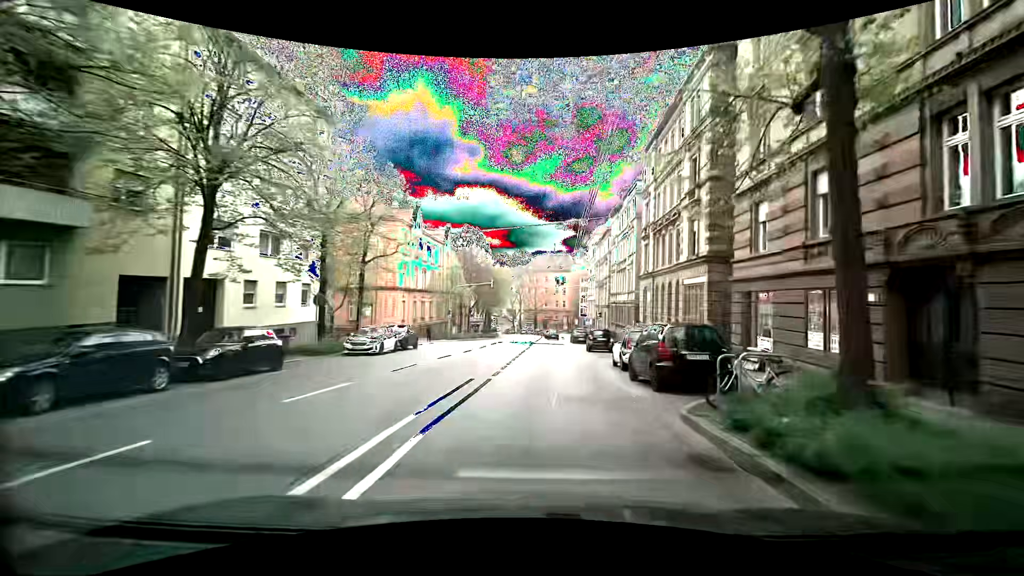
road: secondary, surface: asphalt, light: Day
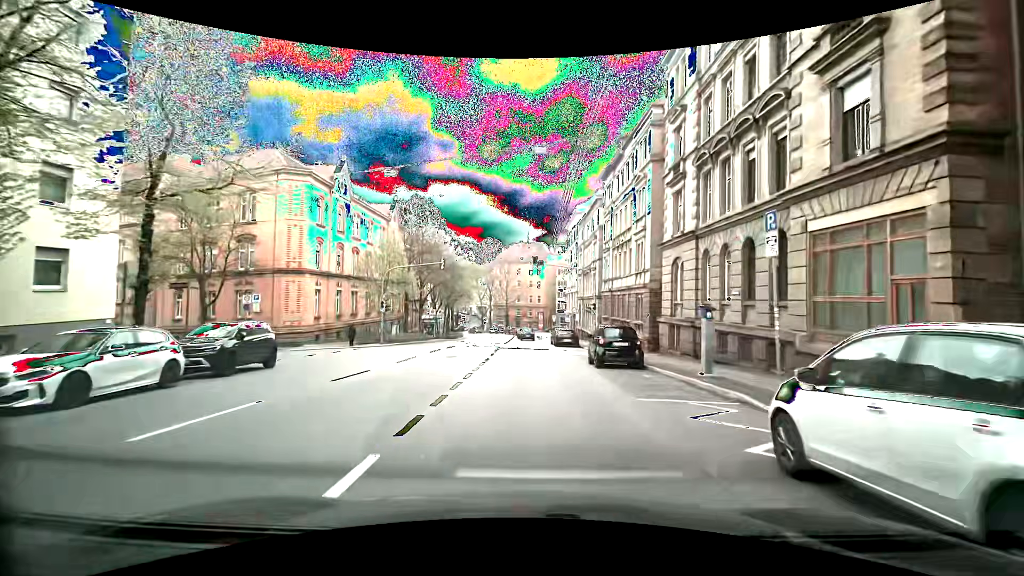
(+0.6, +15.1) m; +3°
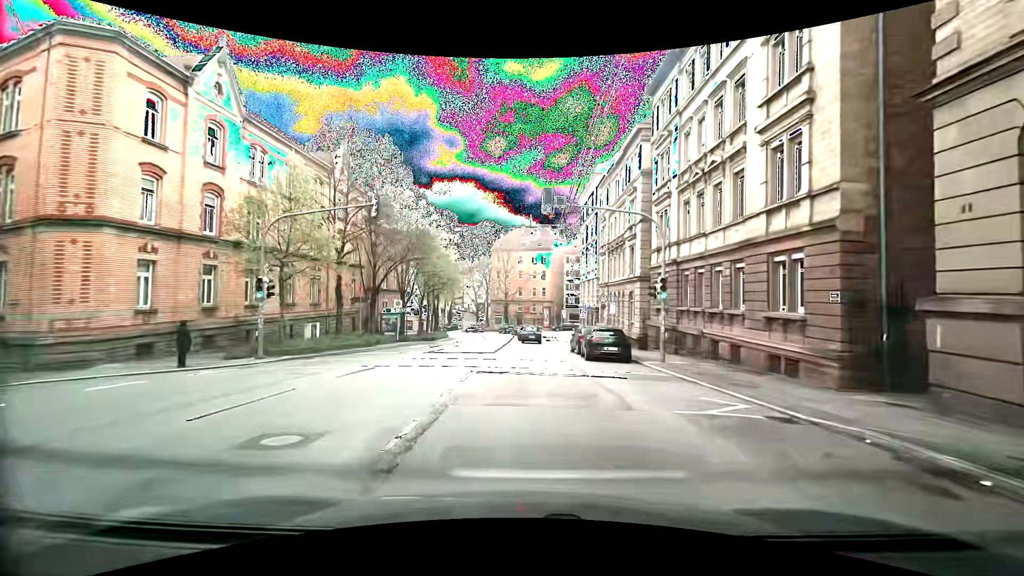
(0.0, +17.6) m; 0°
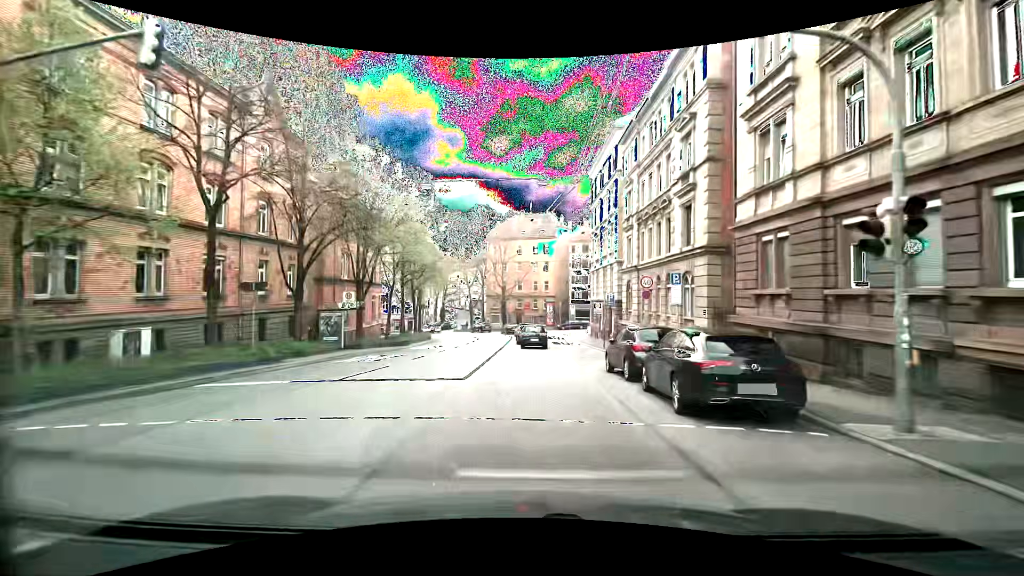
(0.0, +12.2) m; 0°
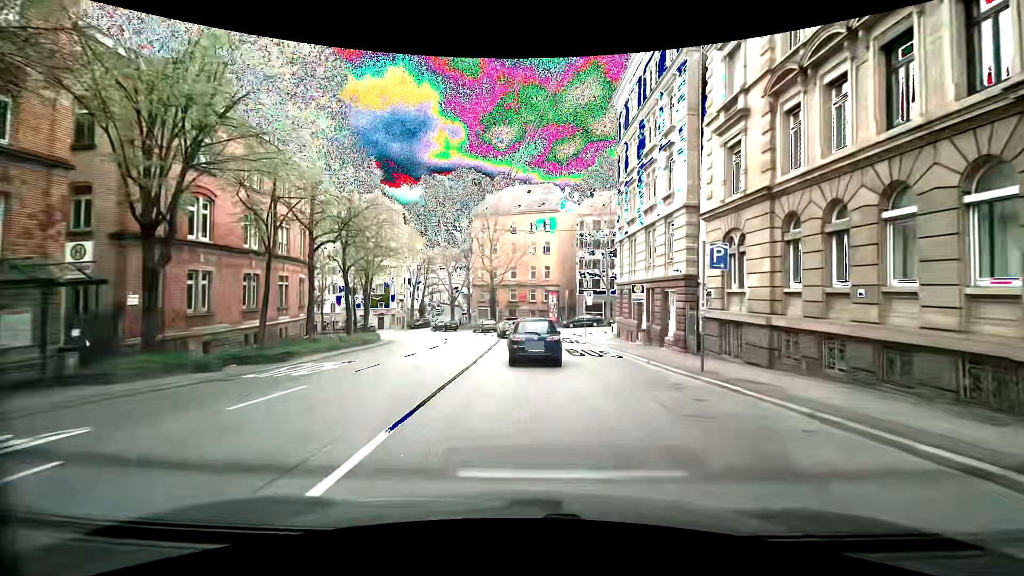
(0.0, +18.5) m; +1°
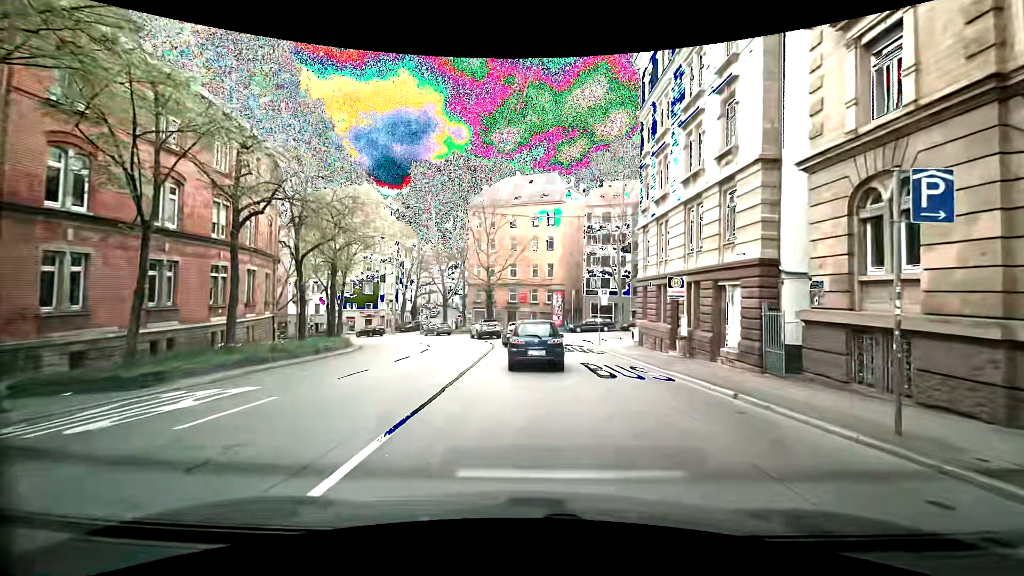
(-0.1, +7.0) m; -2°
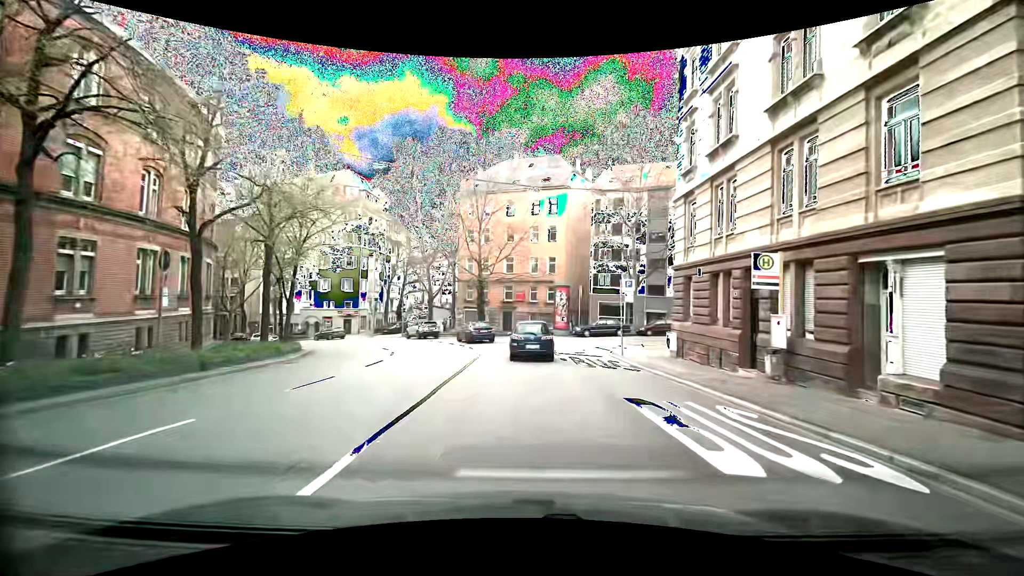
(+0.1, +8.5) m; +2°
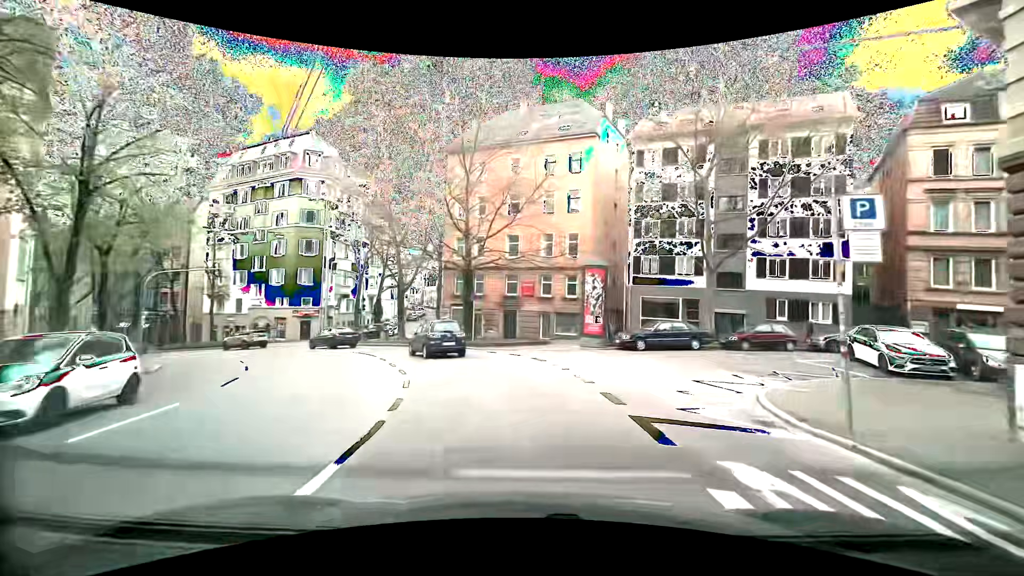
(-0.2, +16.9) m; -2°
